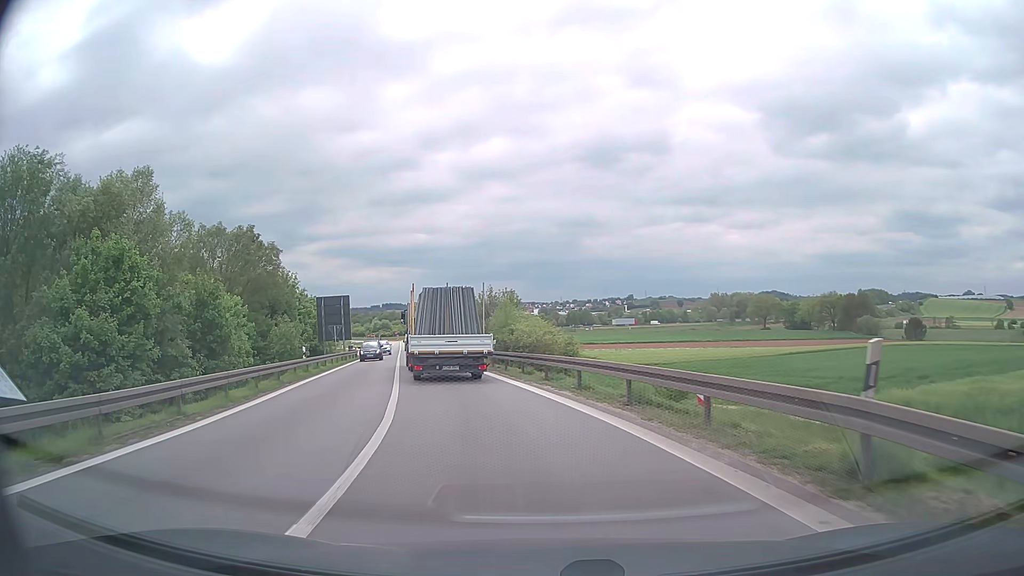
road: motorway_link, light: Day
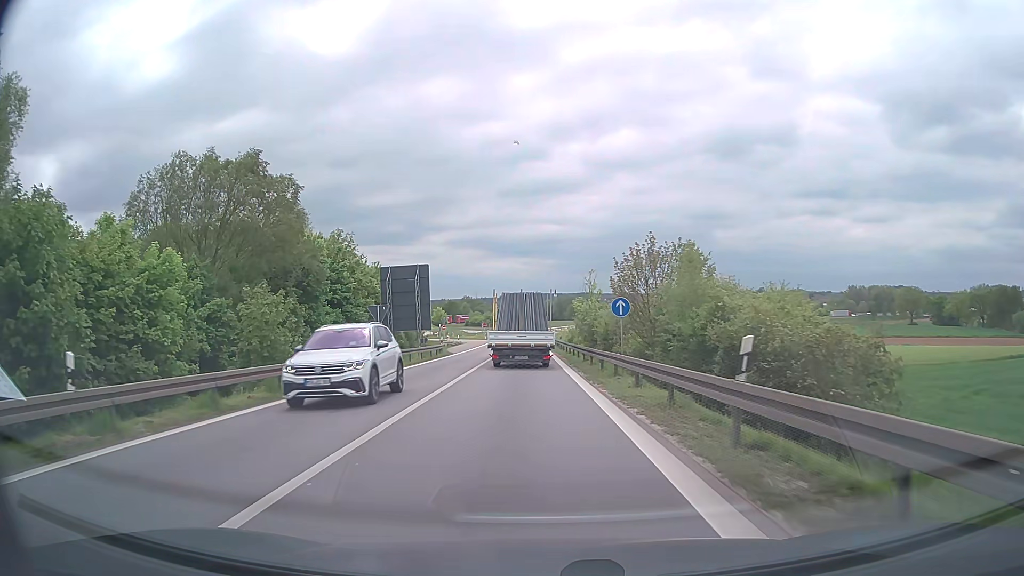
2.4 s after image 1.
(-3.1, +24.8) m; -11°
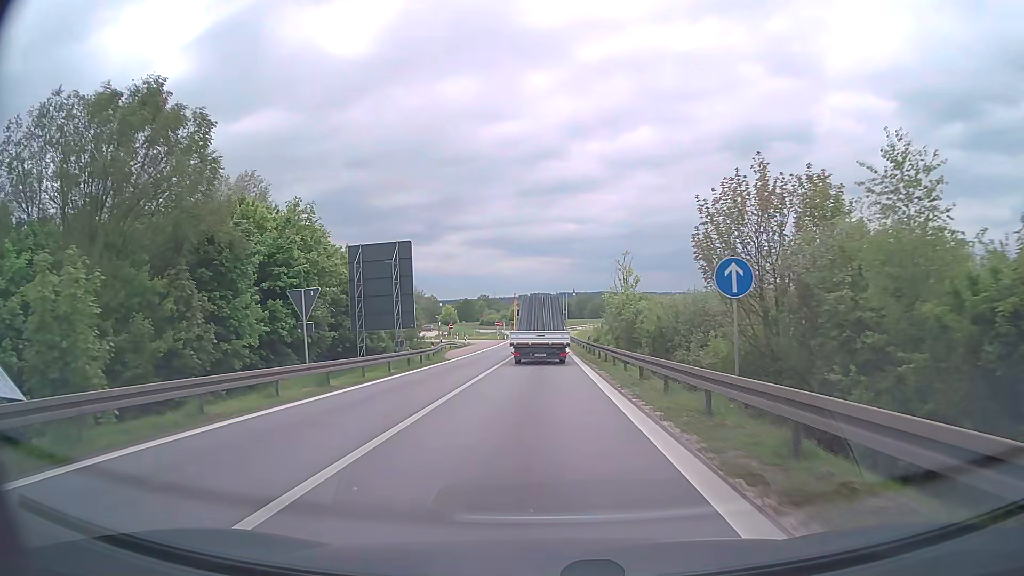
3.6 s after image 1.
(-0.2, +13.6) m; -2°
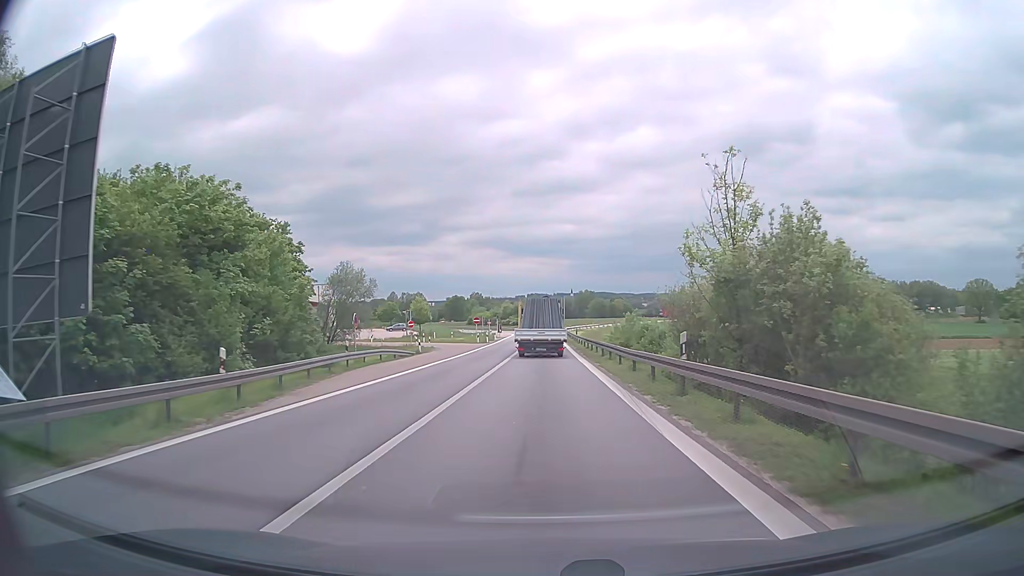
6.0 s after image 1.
(-0.1, +29.2) m; 0°
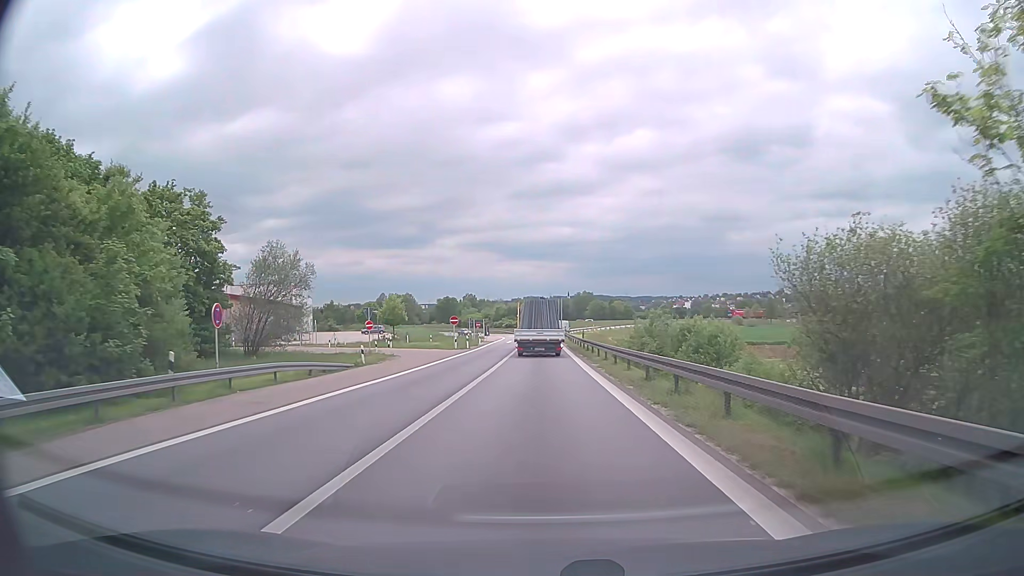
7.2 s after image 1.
(0.0, +15.8) m; 0°
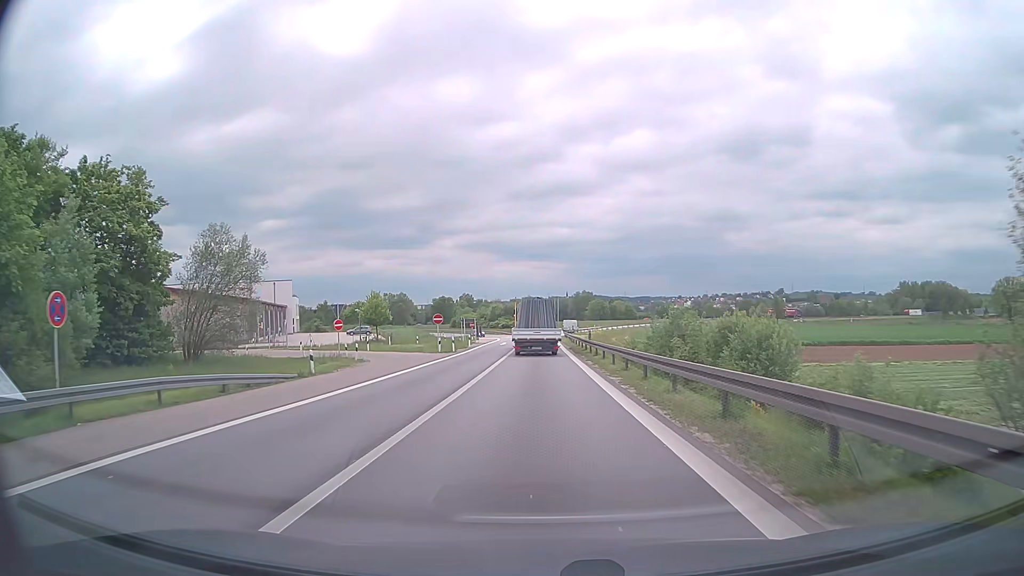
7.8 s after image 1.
(0.0, +8.1) m; 0°
